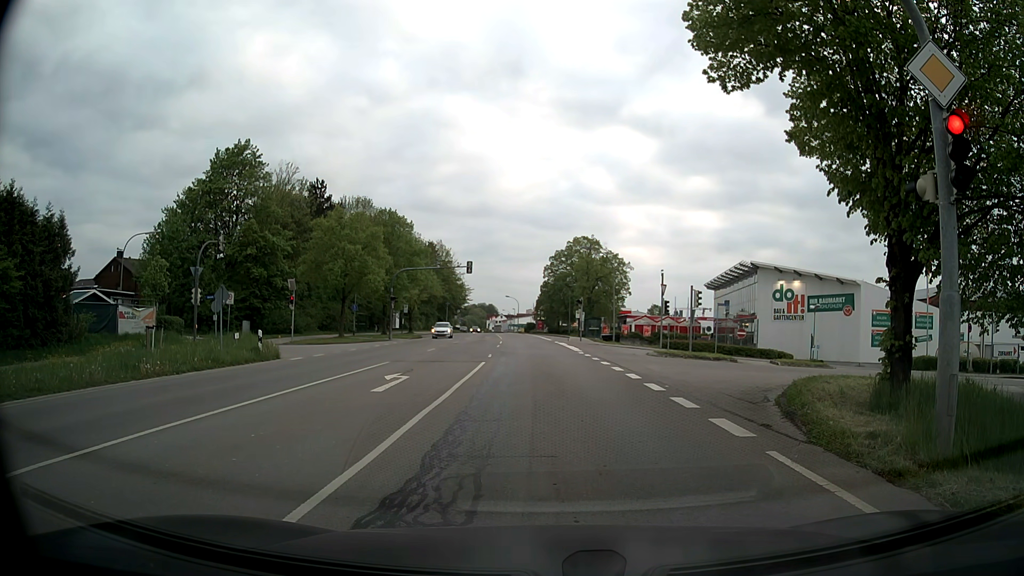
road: secondary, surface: asphalt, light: Day
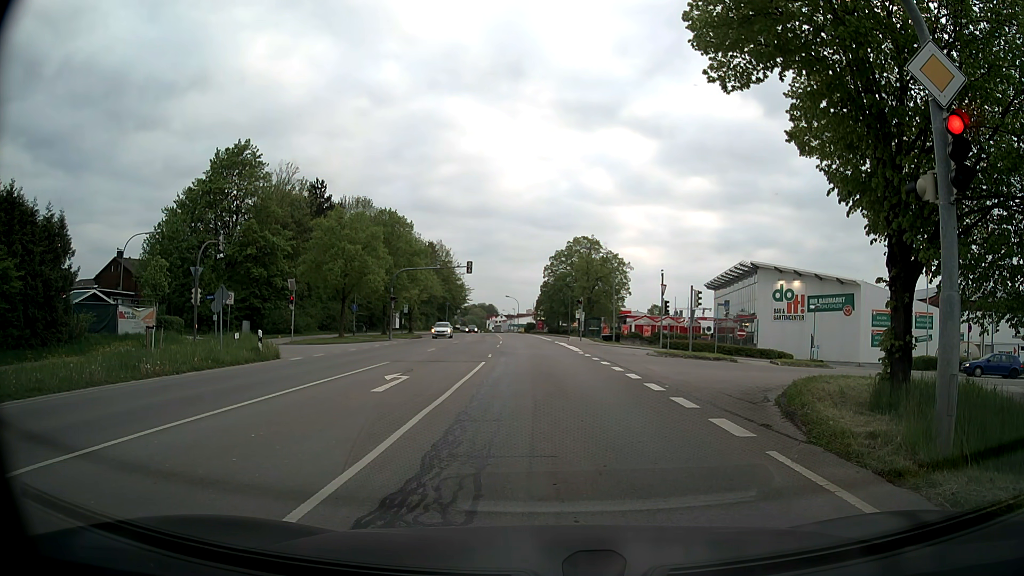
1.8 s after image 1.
(0.0, 0.0) m; 0°
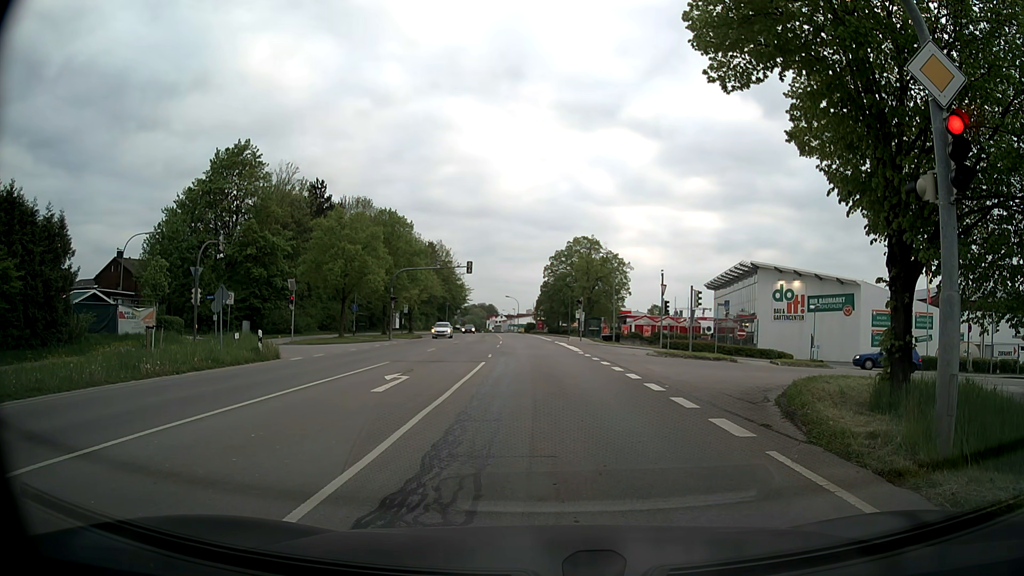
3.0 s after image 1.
(0.0, 0.0) m; 0°
(0, +10) (0, +20) (0, +30) (0, +40) (-1, +50) (-1, +60) (-2, +70) (-3, +80) (-4, +90) (-5, +100) m
